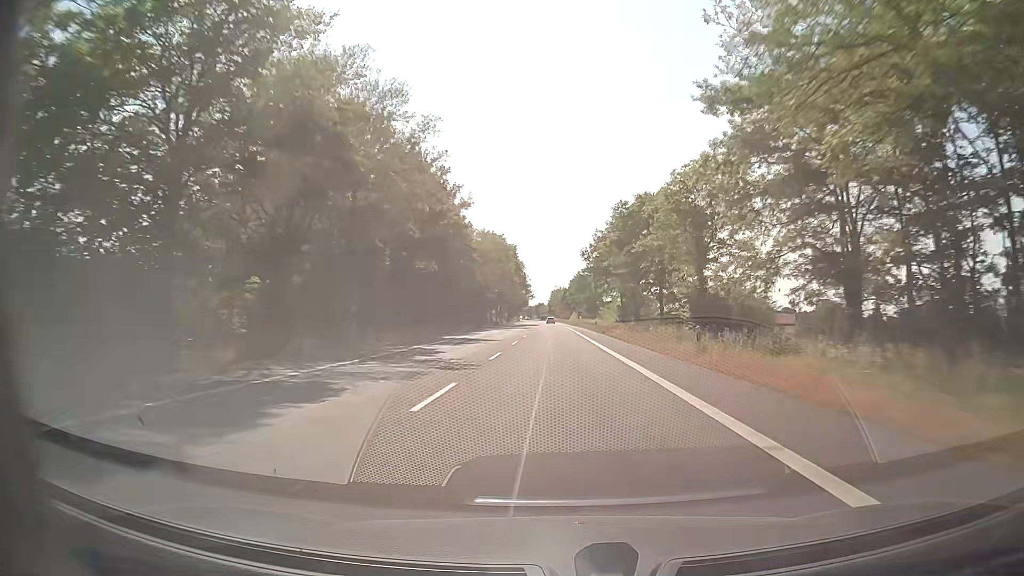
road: secondary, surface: asphalt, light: Day
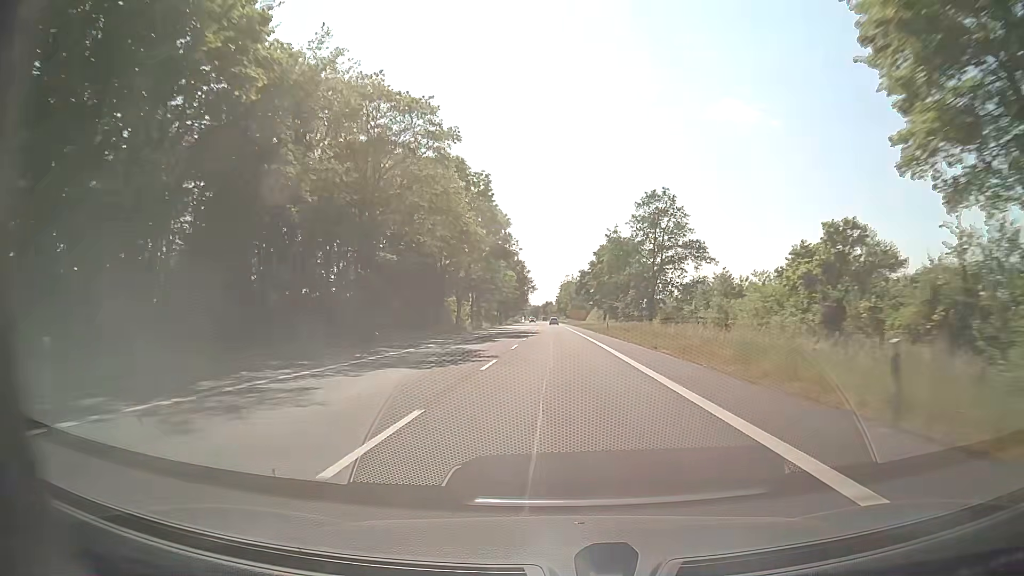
(-0.5, +63.4) m; -1°
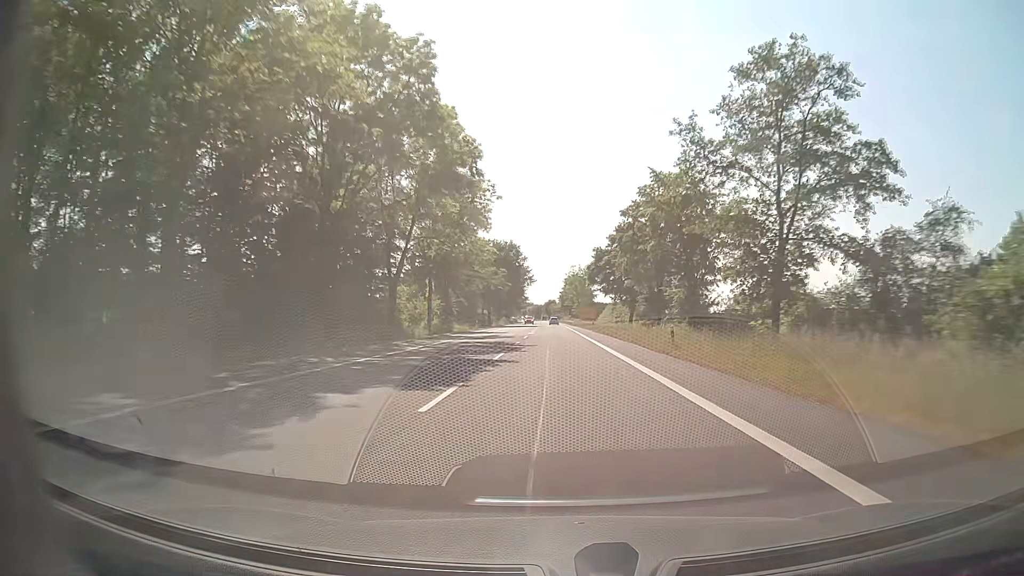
(0.0, +31.7) m; 0°
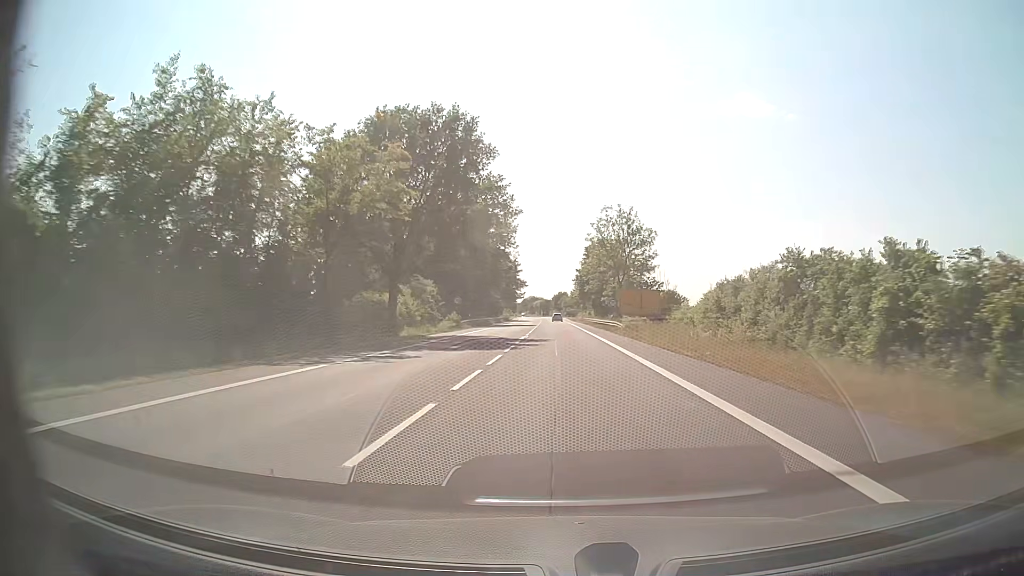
(-0.5, +74.8) m; -1°
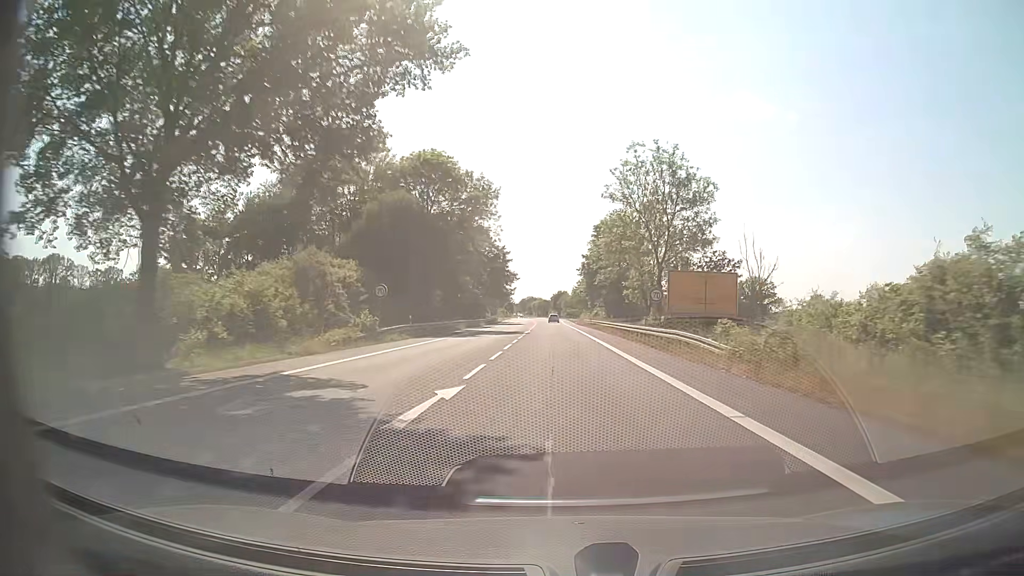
(0.0, +27.3) m; 0°
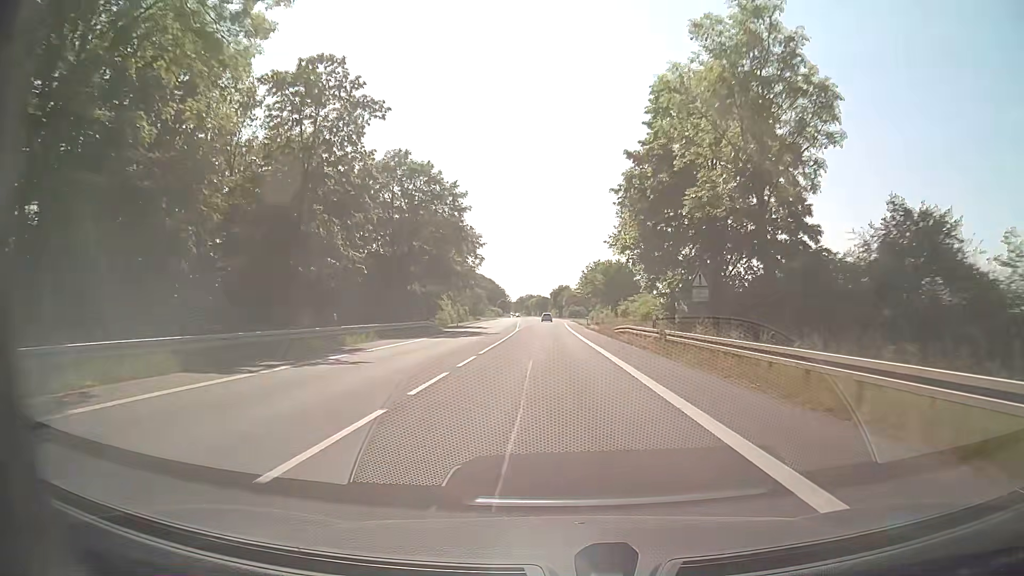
(+0.1, +50.2) m; 0°
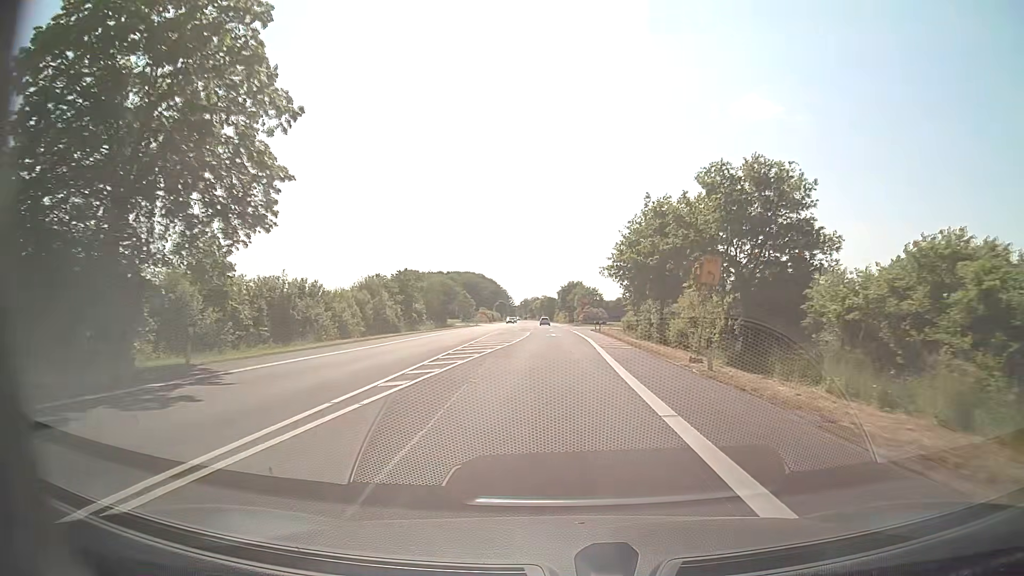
(-0.5, +56.7) m; -1°
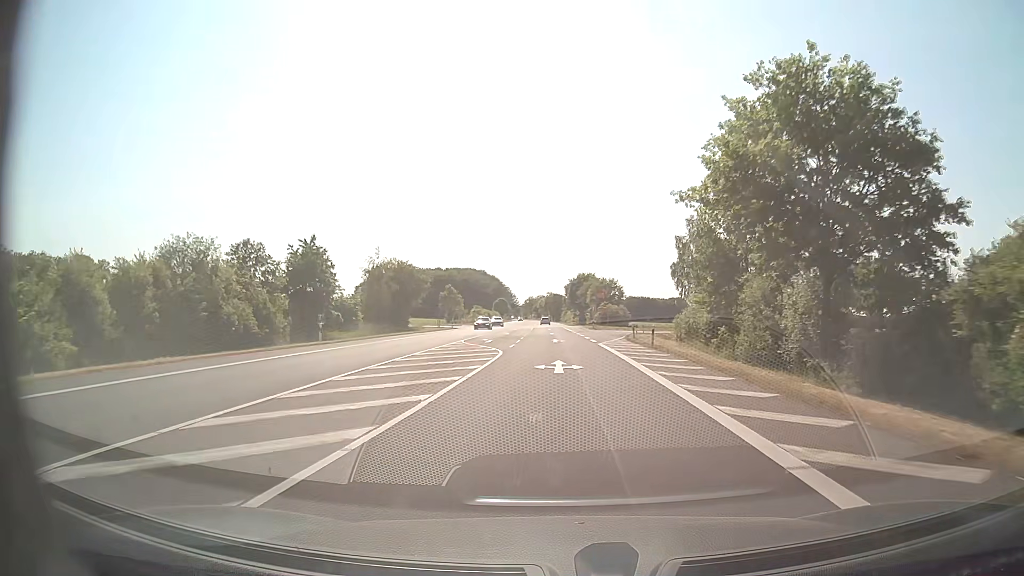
(-0.1, +34.1) m; -1°
(0, +10) (0, +20) (0, +30) (0, +40) (0, +50) (0, +60) (-1, +70) (-1, +80) (-1, +90) (-1, +100) m
